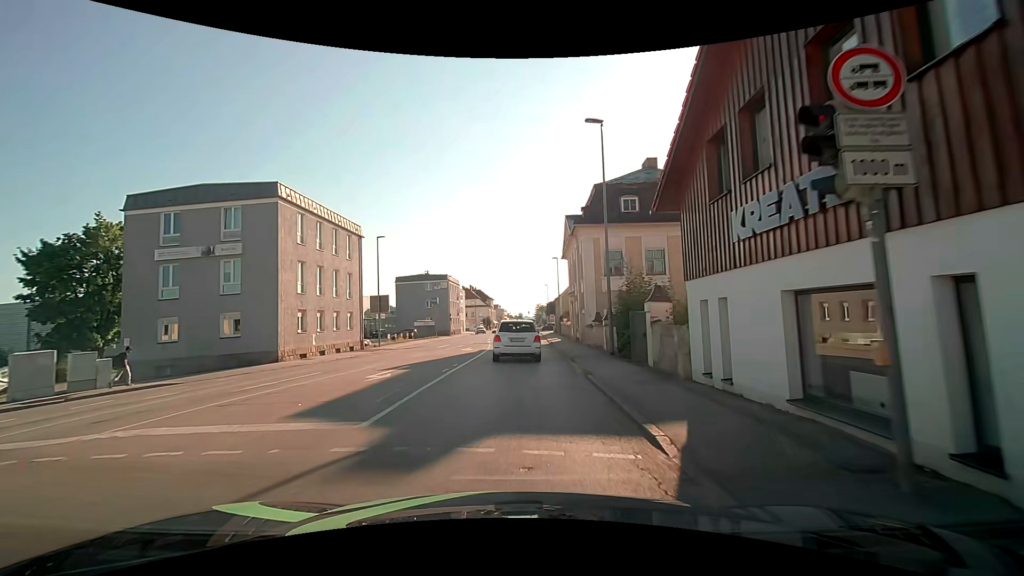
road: tertiary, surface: asphalt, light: Day
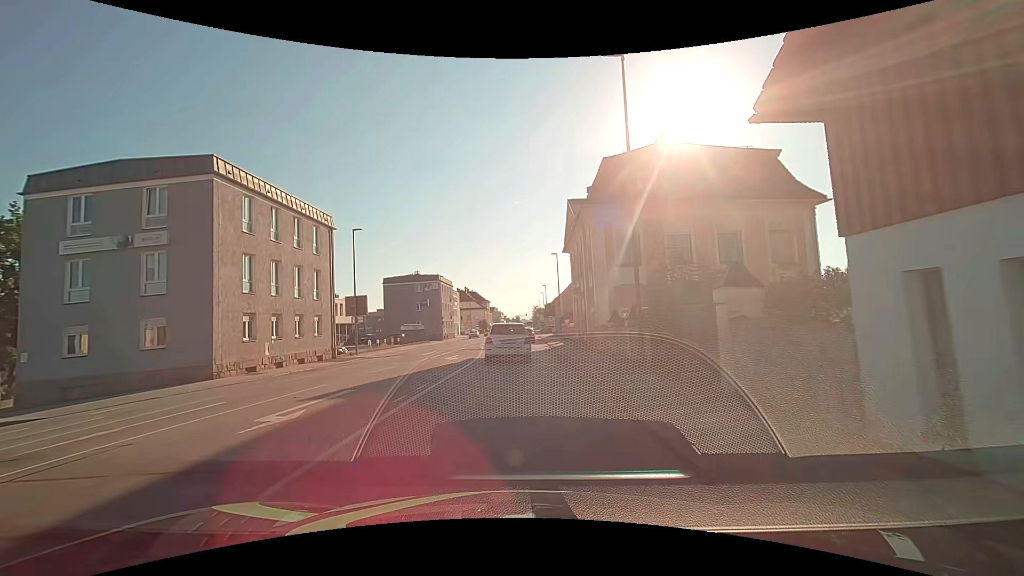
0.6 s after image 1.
(-0.1, +5.6) m; -1°
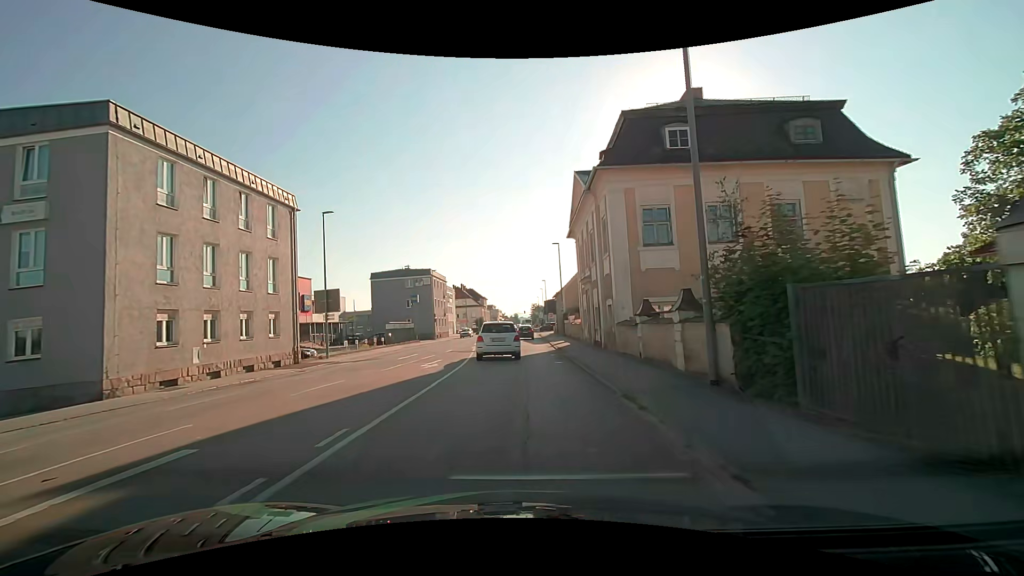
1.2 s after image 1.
(0.0, +5.7) m; +1°
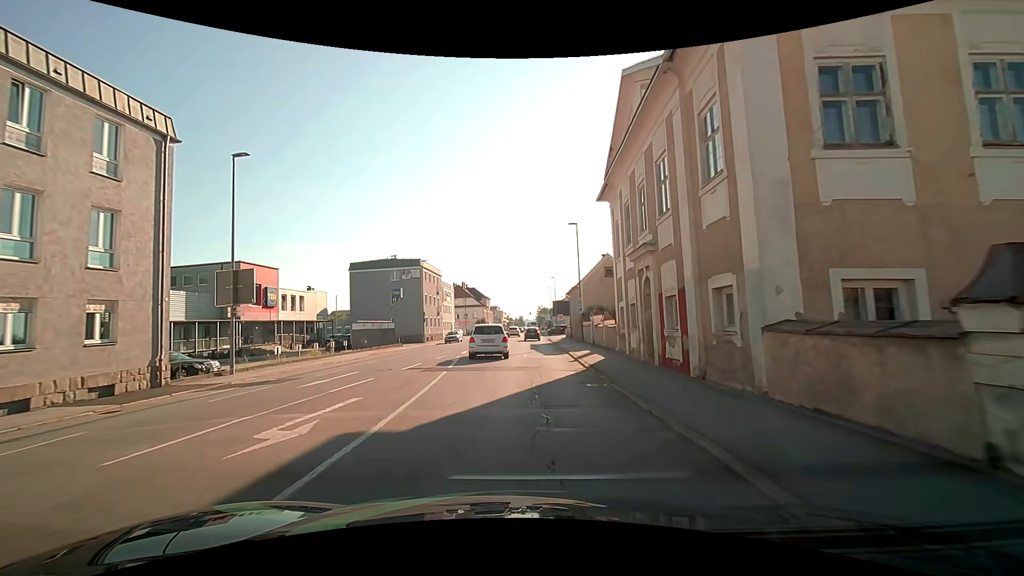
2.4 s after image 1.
(-0.1, +11.9) m; -1°
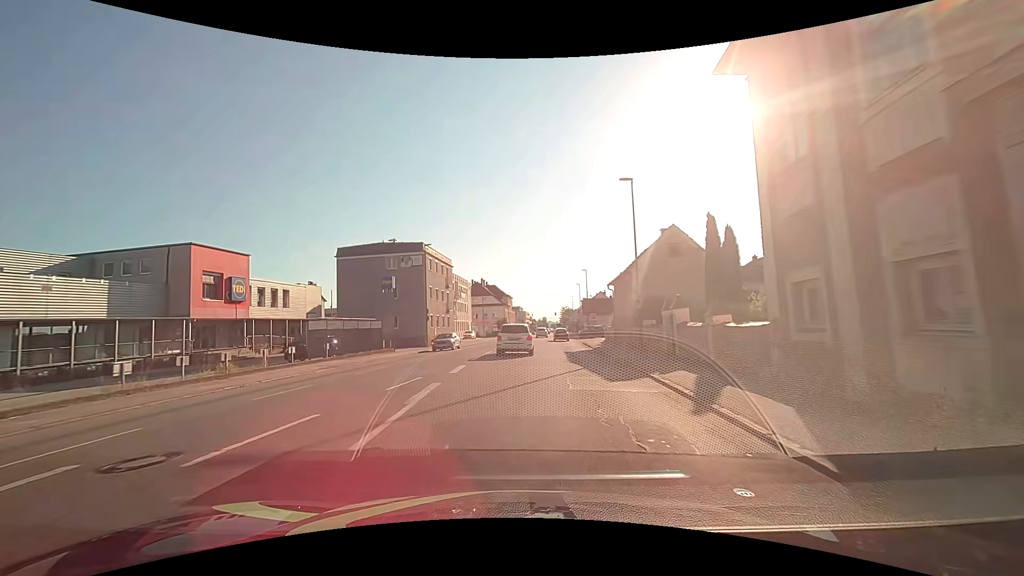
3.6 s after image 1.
(-0.3, +12.8) m; -2°
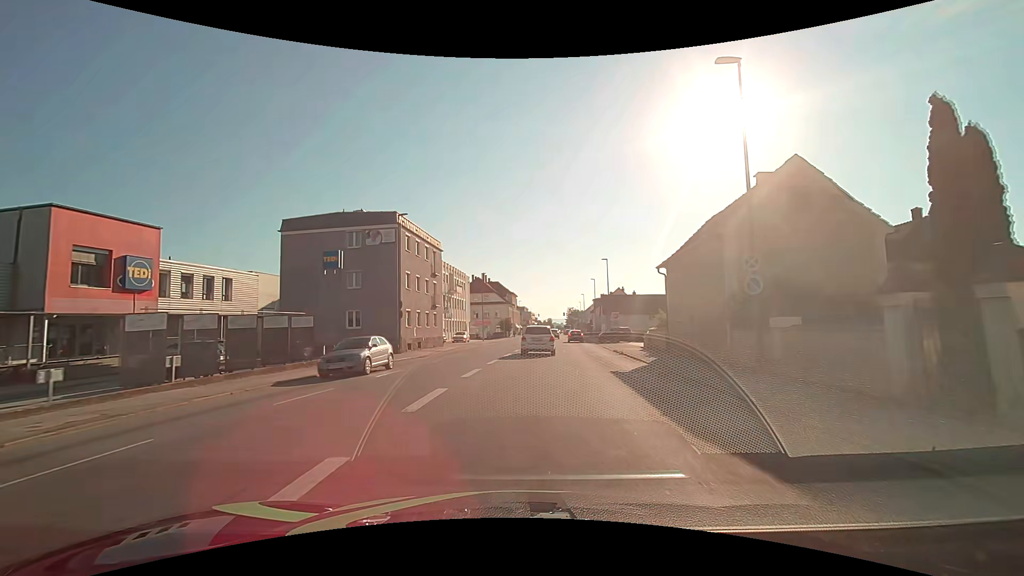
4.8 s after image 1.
(-0.2, +13.5) m; -1°
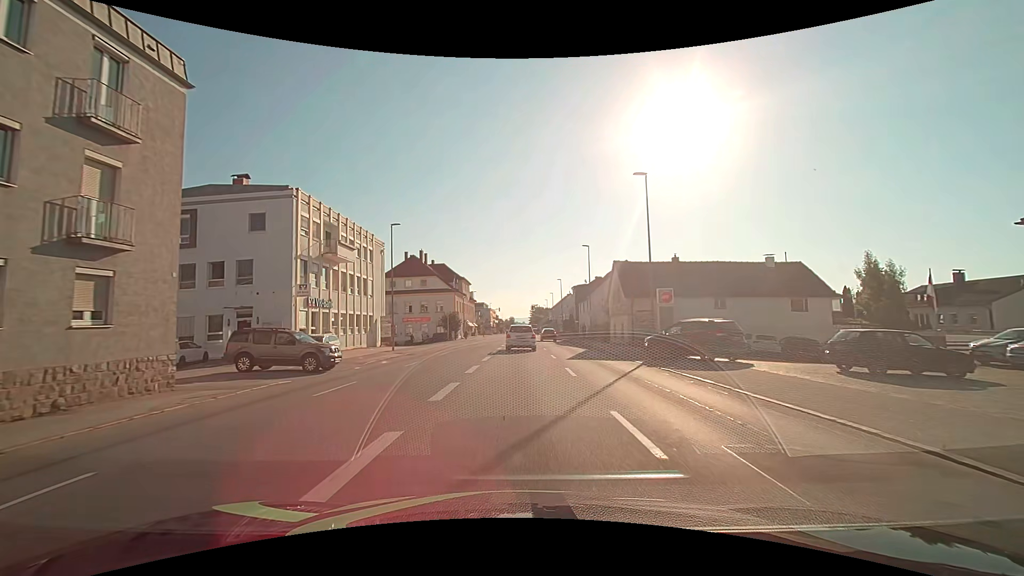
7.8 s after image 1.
(+1.5, +34.7) m; +4°
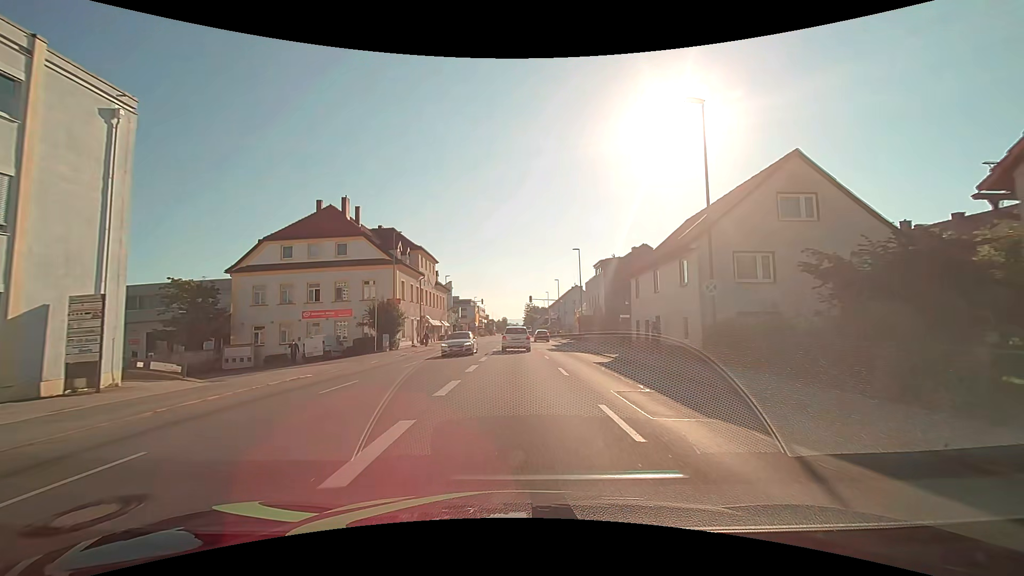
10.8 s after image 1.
(+0.2, +35.3) m; +1°
(0, +10) (0, +20) (0, +30) (0, +40) (0, +50) (0, +60) (0, +70) (0, +80) (0, +90) (0, +100) m
